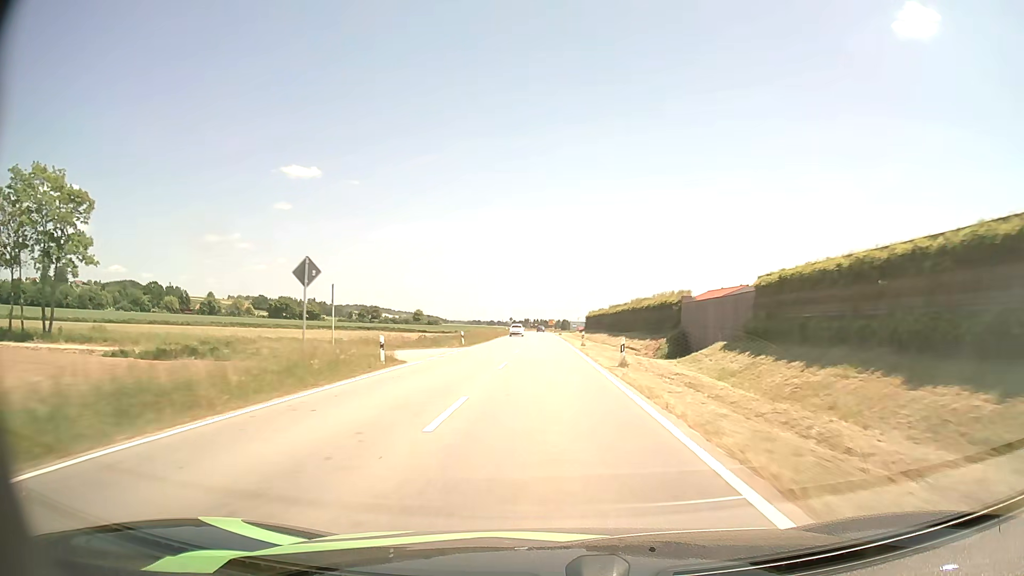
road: tertiary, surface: asphalt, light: Day
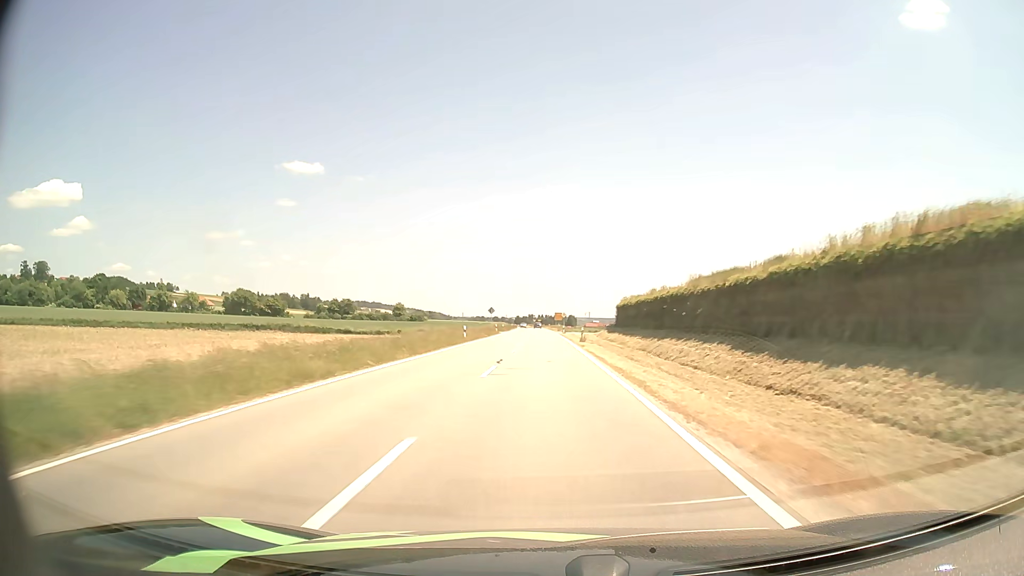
(-0.1, +55.0) m; 0°
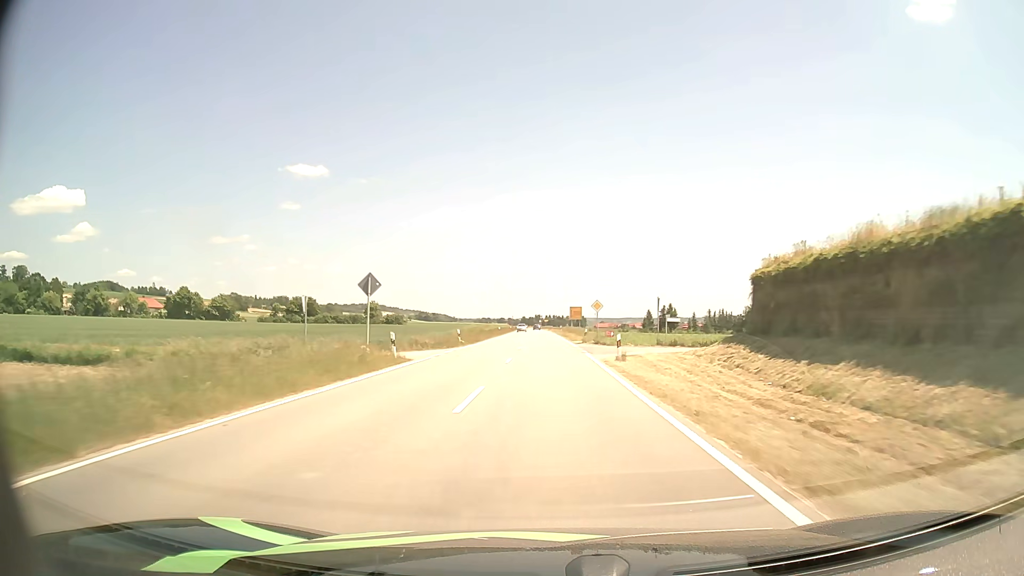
(-0.3, +55.5) m; -1°
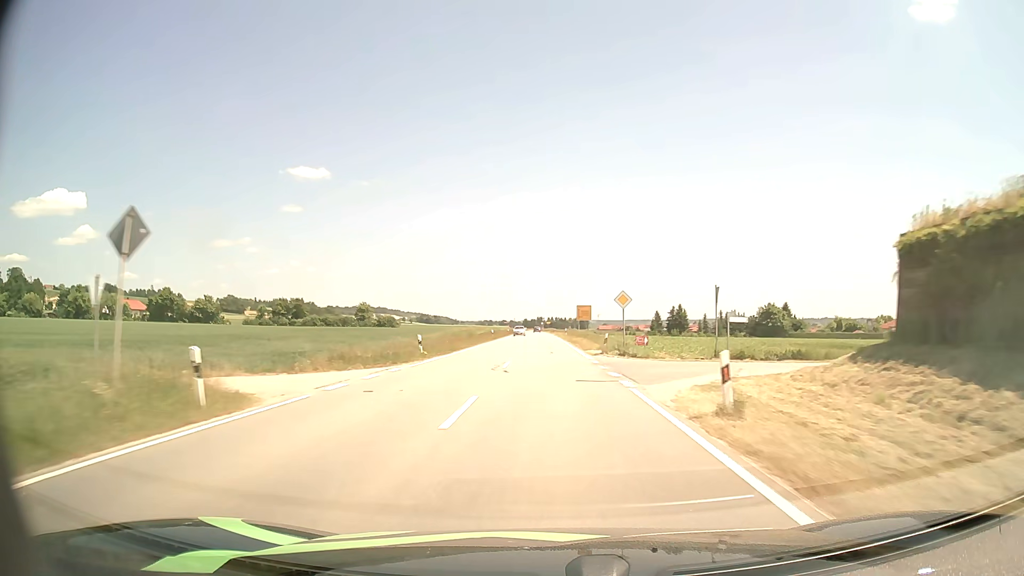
(0.0, +14.0) m; 0°
(0, +10) (0, +20) (0, +30) (0, +40) (0, +50) (0, +60) (-1, +70) (-1, +80) (-1, +90) (-1, +100) m
